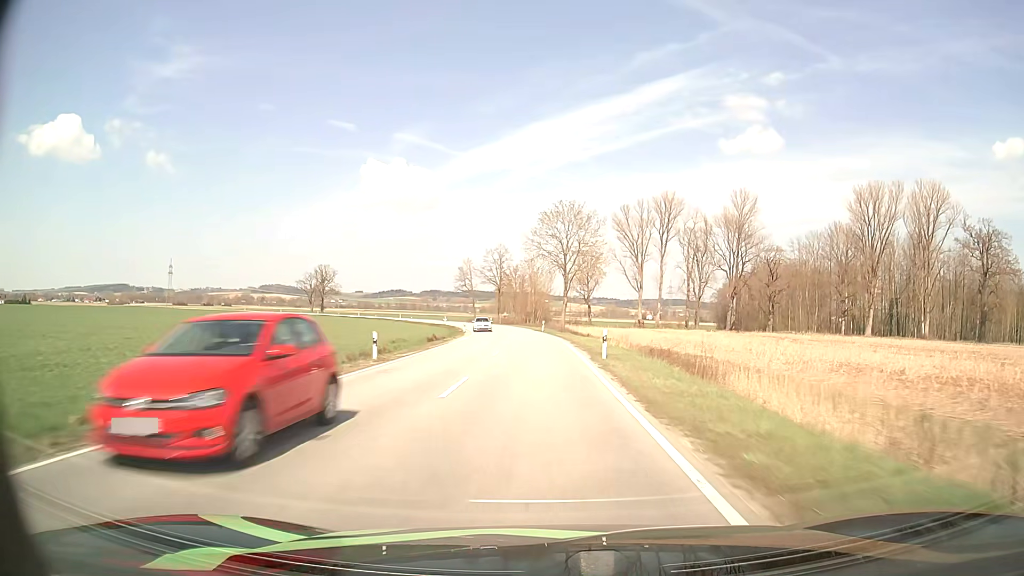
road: tertiary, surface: asphalt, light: Day
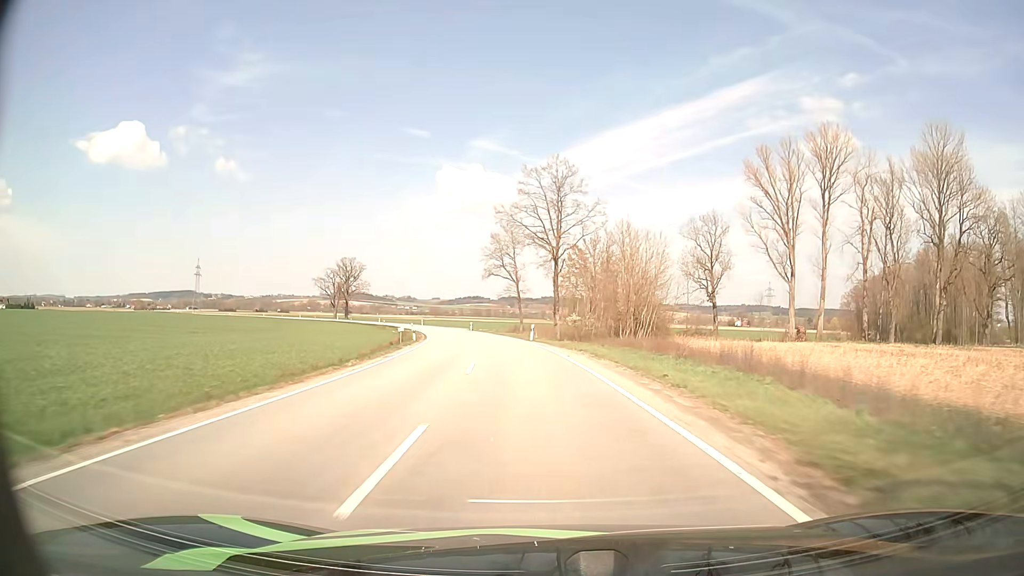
(-2.7, +67.7) m; -7°
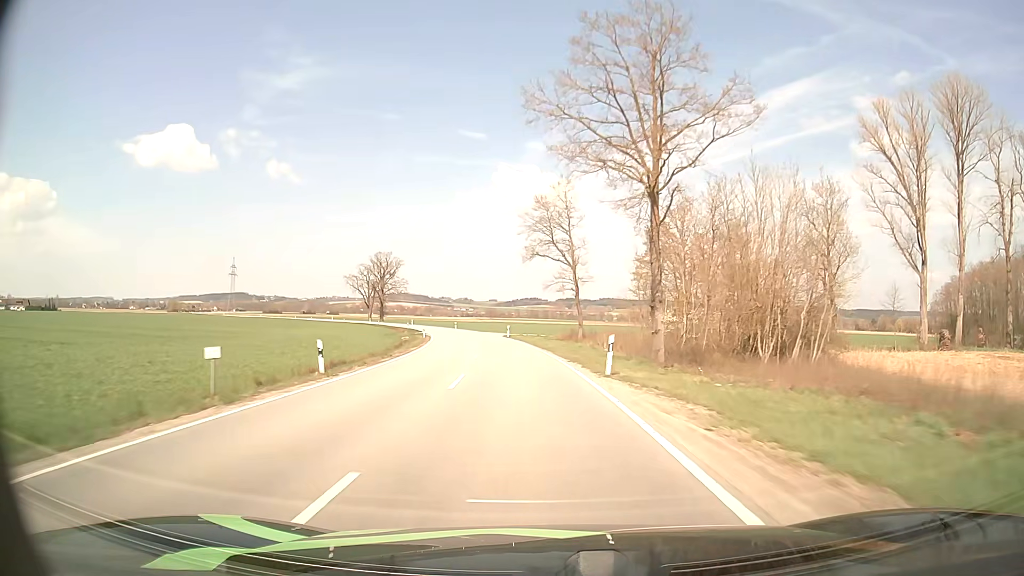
(-1.0, +27.1) m; -5°
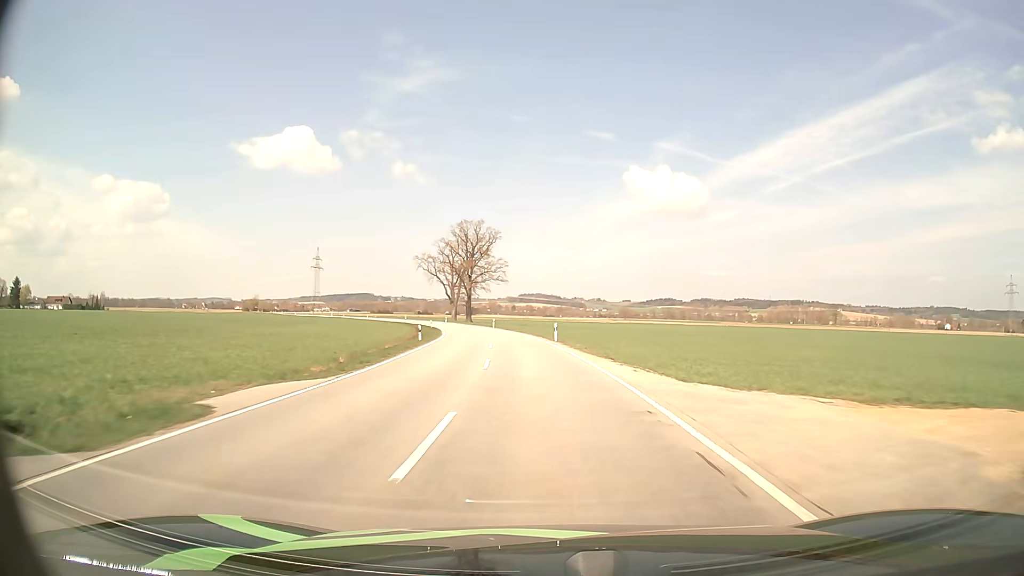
(-7.4, +69.0) m; -11°
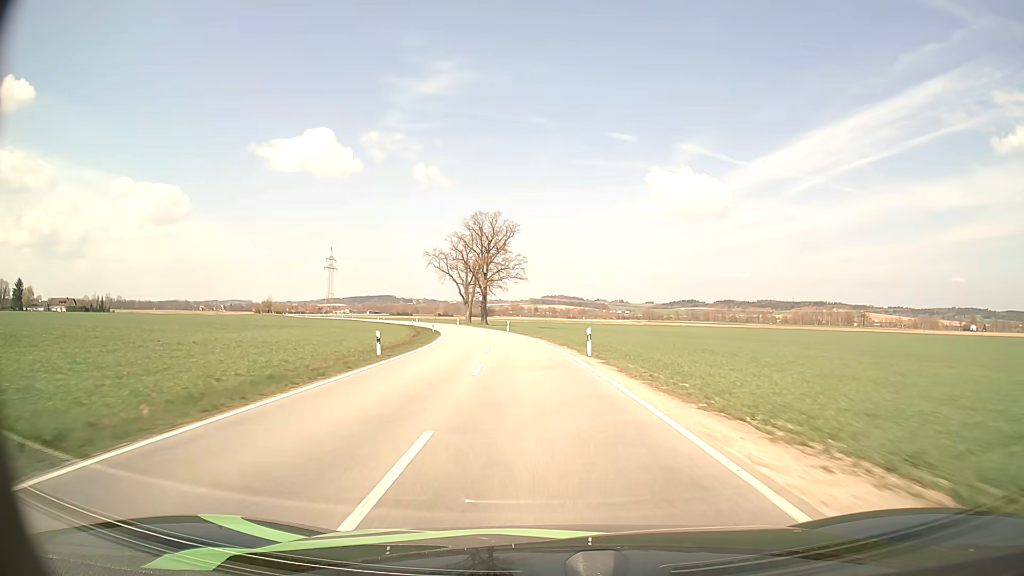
(-0.2, +13.8) m; -2°
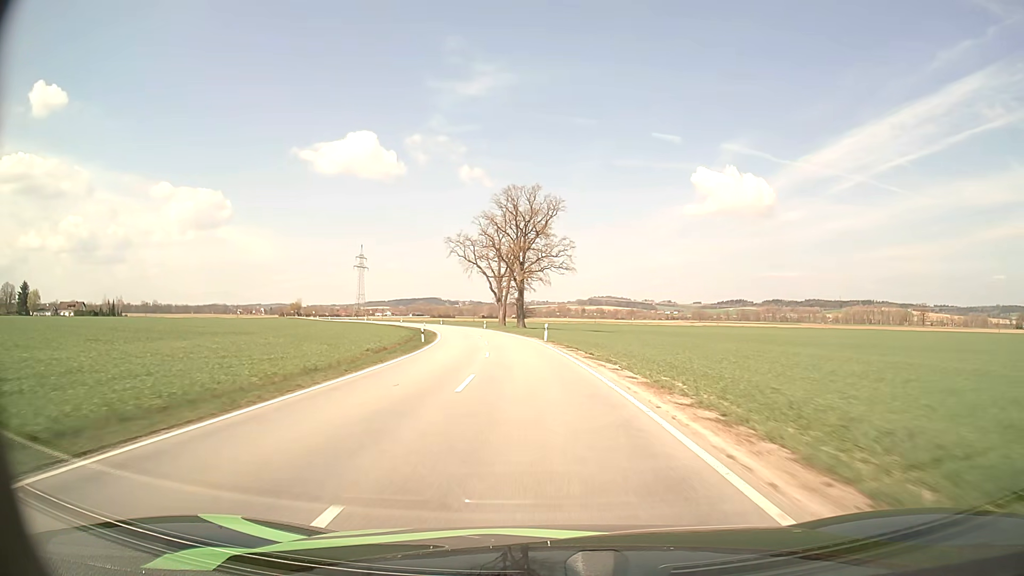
(-1.0, +27.5) m; -4°
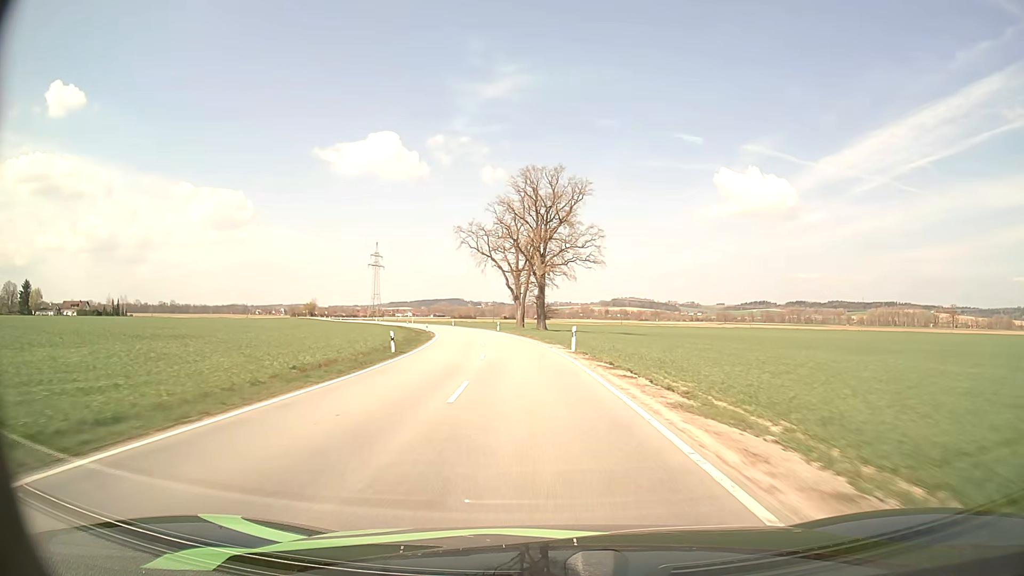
(-0.2, +13.7) m; -2°
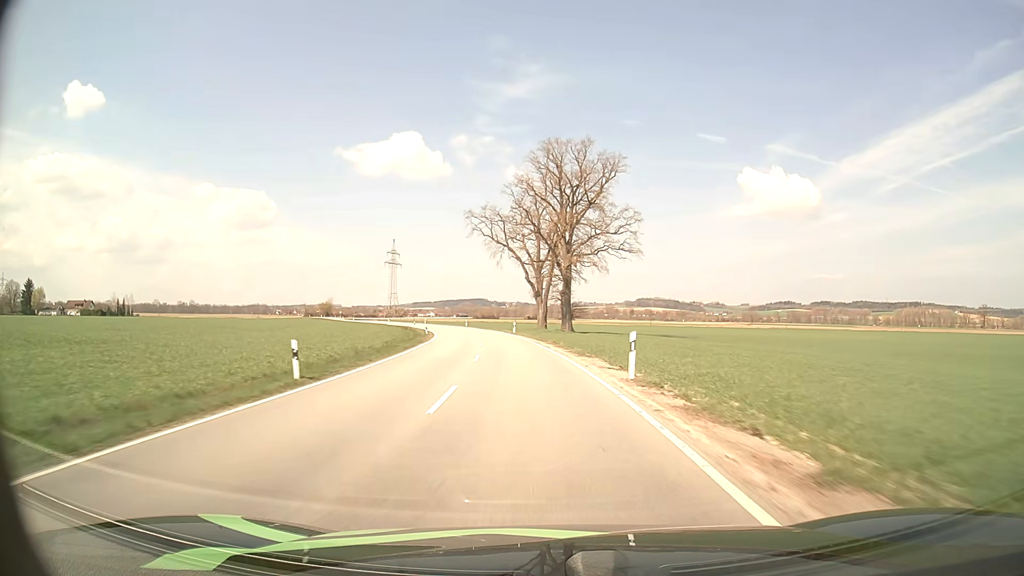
(-0.2, +13.8) m; -2°
(0, +10) (0, +20) (-1, +30) (-2, +40) (-4, +50) (-5, +60) (-7, +70) (-9, +79) (-11, +89) (-14, +99) m
